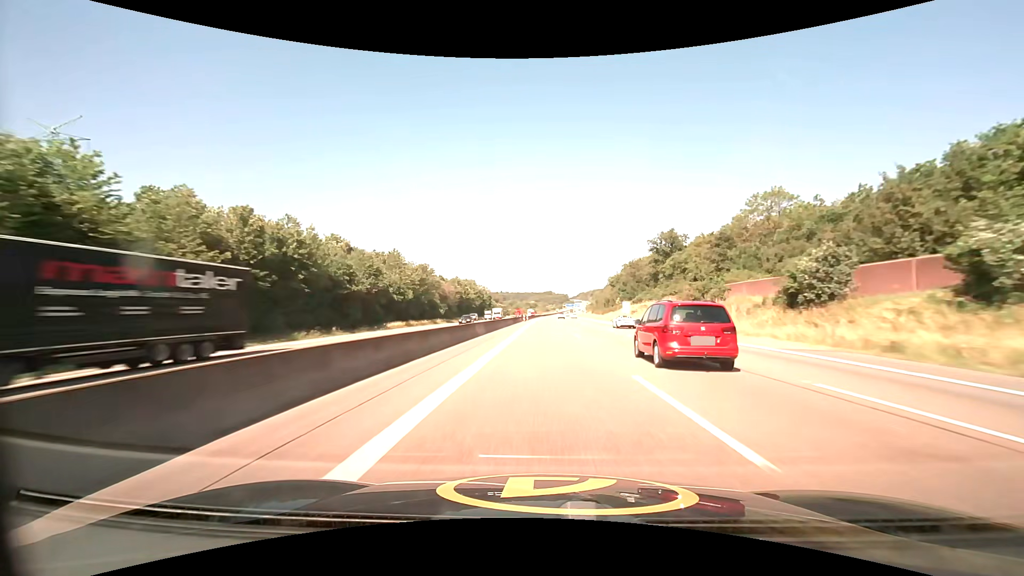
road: motorway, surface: asphalt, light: Day
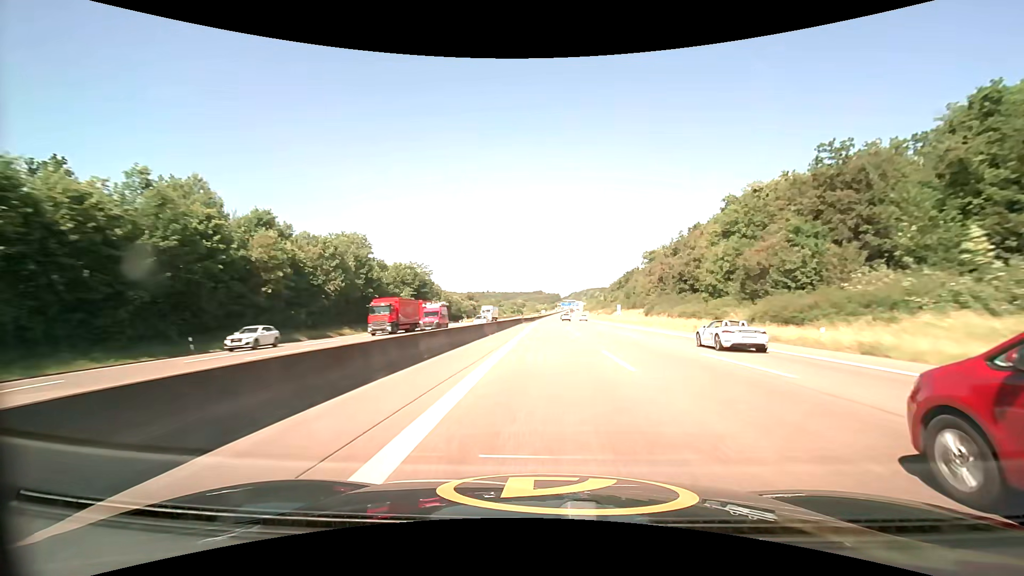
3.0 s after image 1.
(+1.0, +118.0) m; +1°
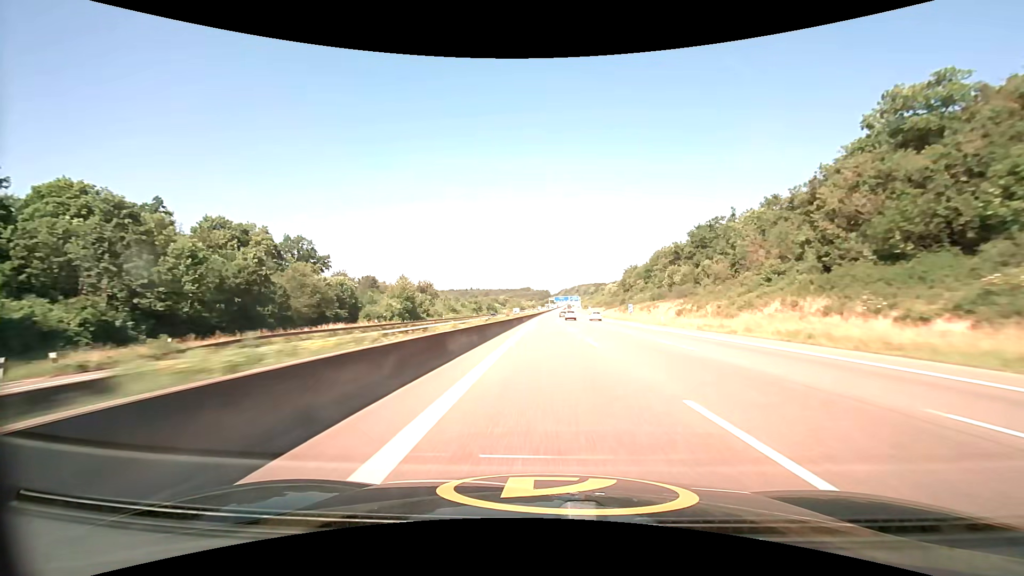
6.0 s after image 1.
(+1.7, +117.8) m; +1°
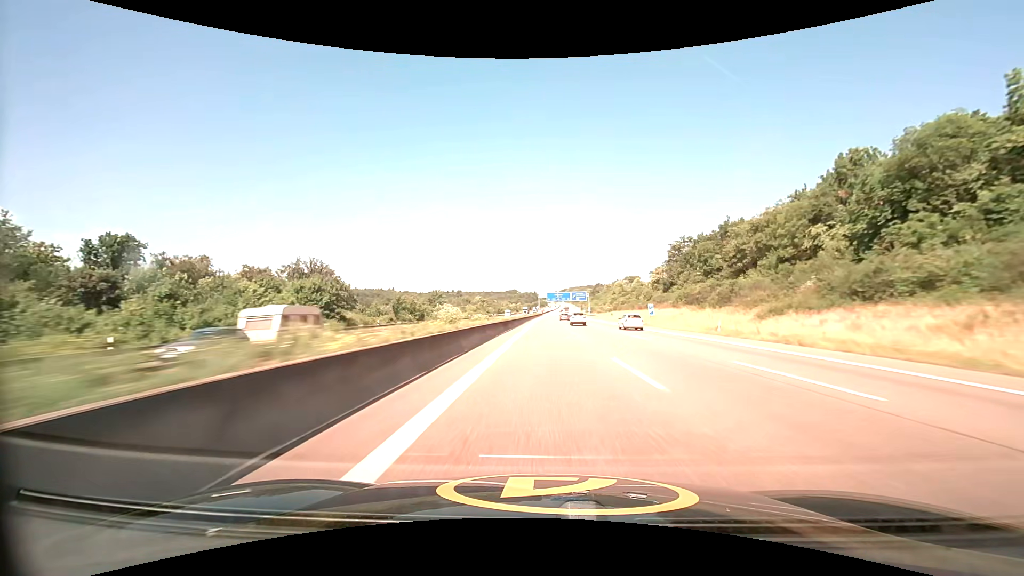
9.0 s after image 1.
(+1.5, +117.5) m; +1°
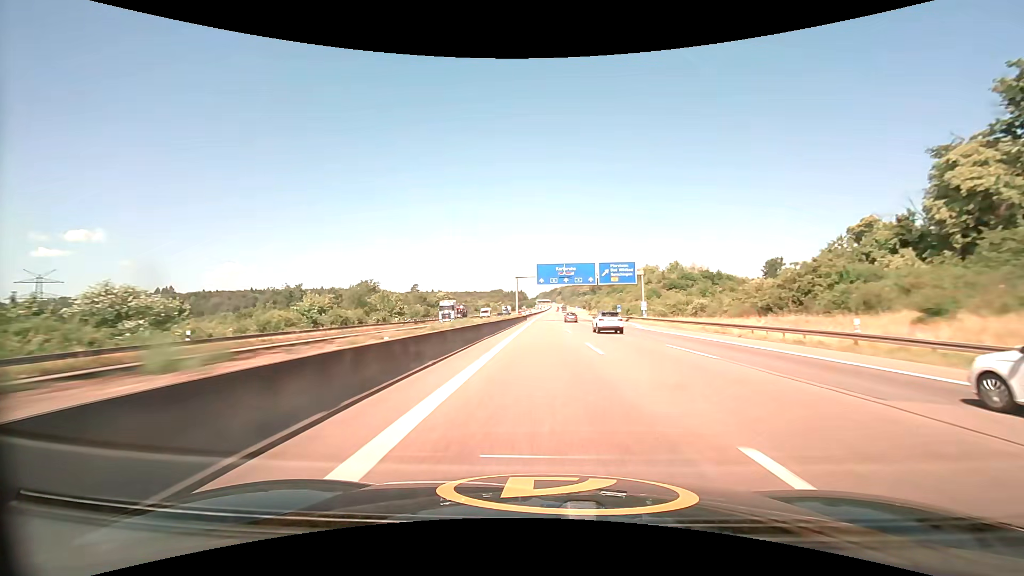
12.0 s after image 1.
(+1.1, +117.5) m; +1°
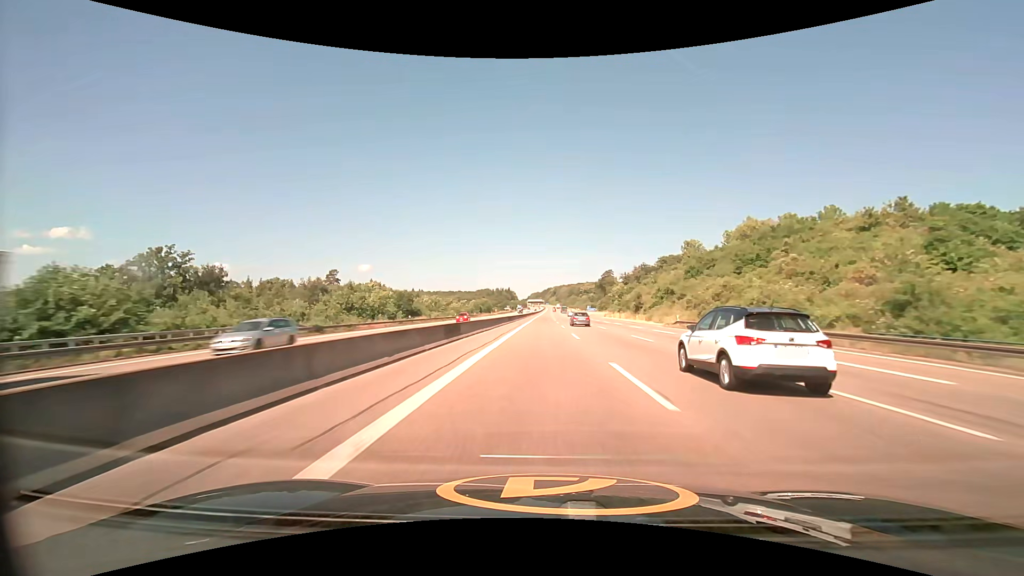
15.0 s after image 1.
(+1.2, +116.9) m; +1°
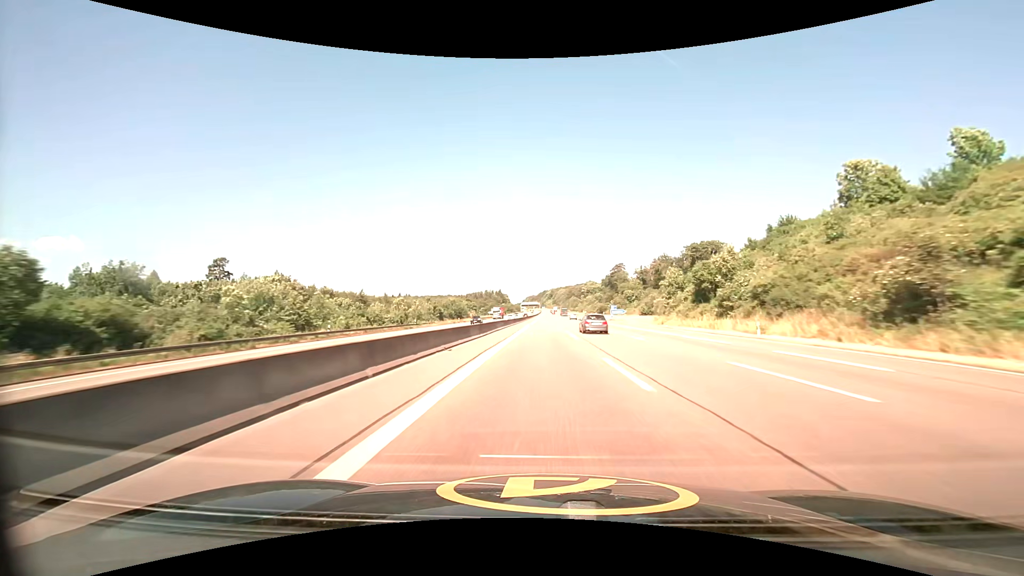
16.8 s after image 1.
(+0.4, +69.6) m; +1°
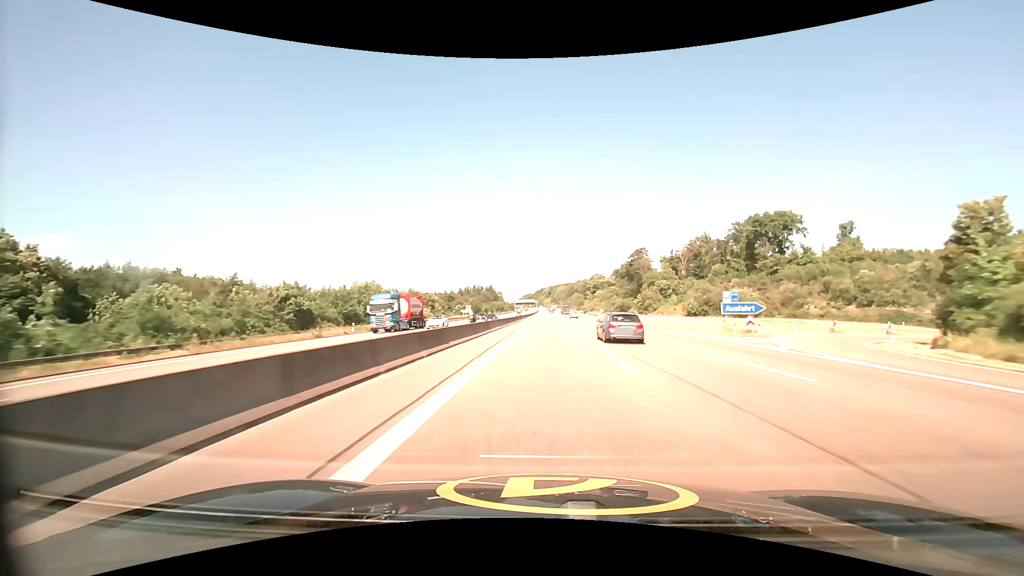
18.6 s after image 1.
(+0.1, +69.1) m; 0°
(0, +10) (0, +20) (0, +30) (0, +40) (0, +50) (0, +60) (0, +70) (0, +80) (+1, +90) (+1, +100) m
